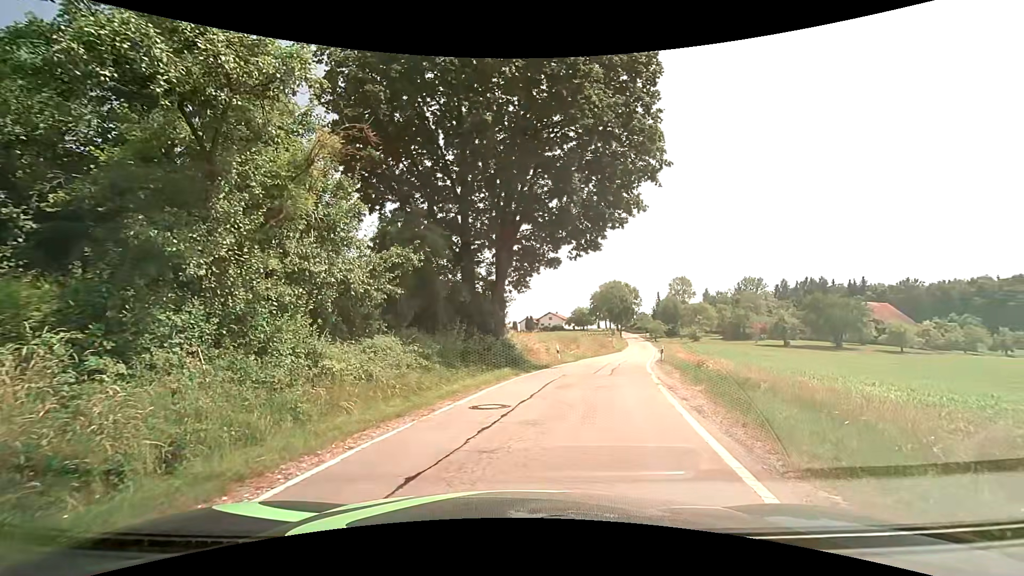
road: unclassified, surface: asphalt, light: Day
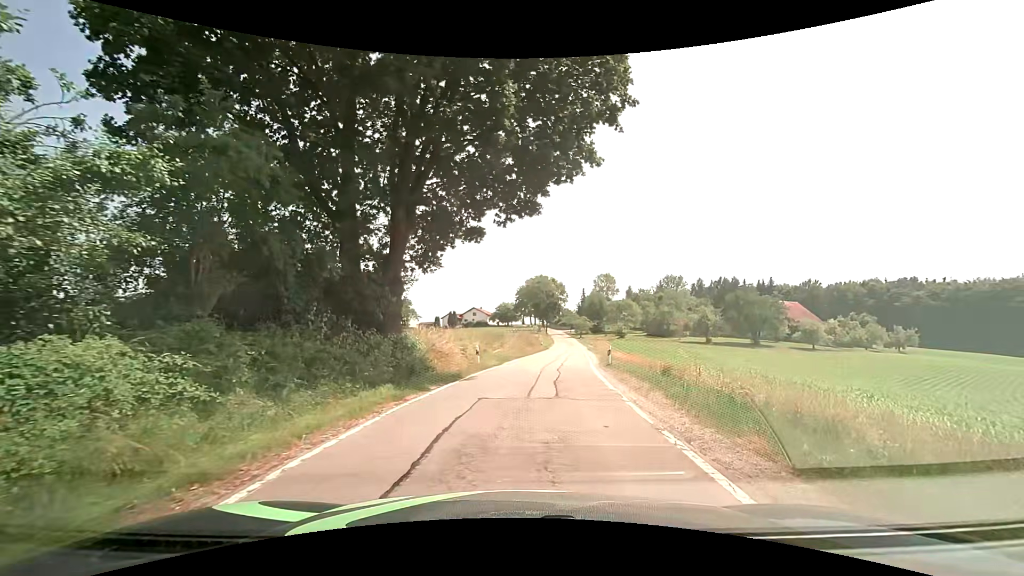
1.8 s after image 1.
(+0.5, +7.3) m; +8°
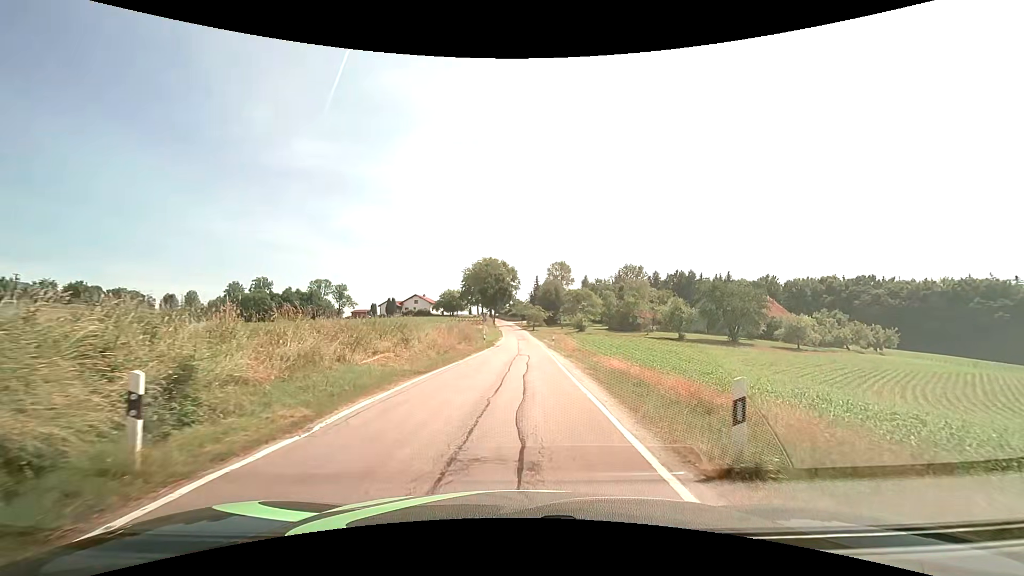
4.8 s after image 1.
(+1.7, +18.5) m; +6°
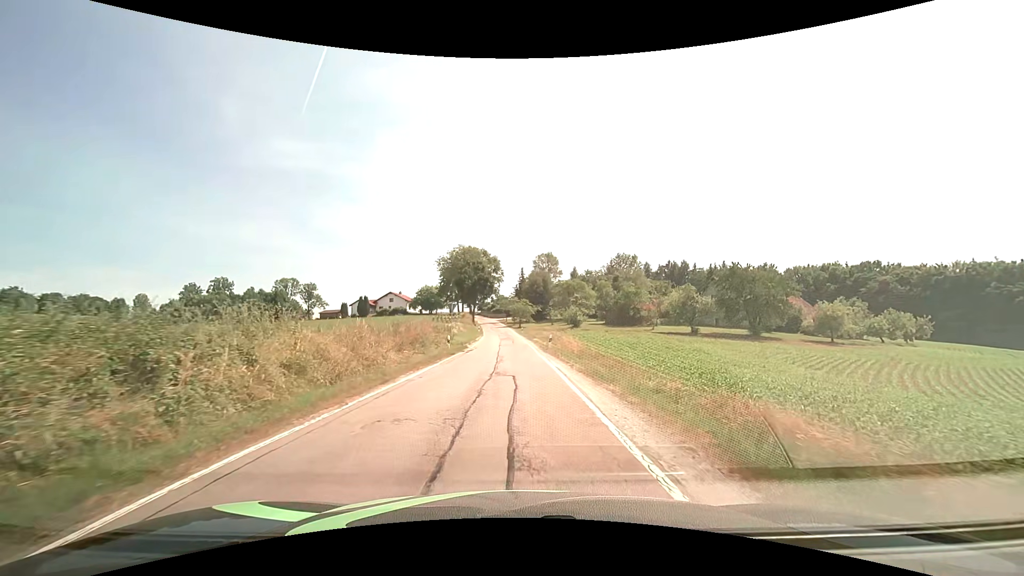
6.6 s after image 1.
(+0.6, +15.1) m; +3°
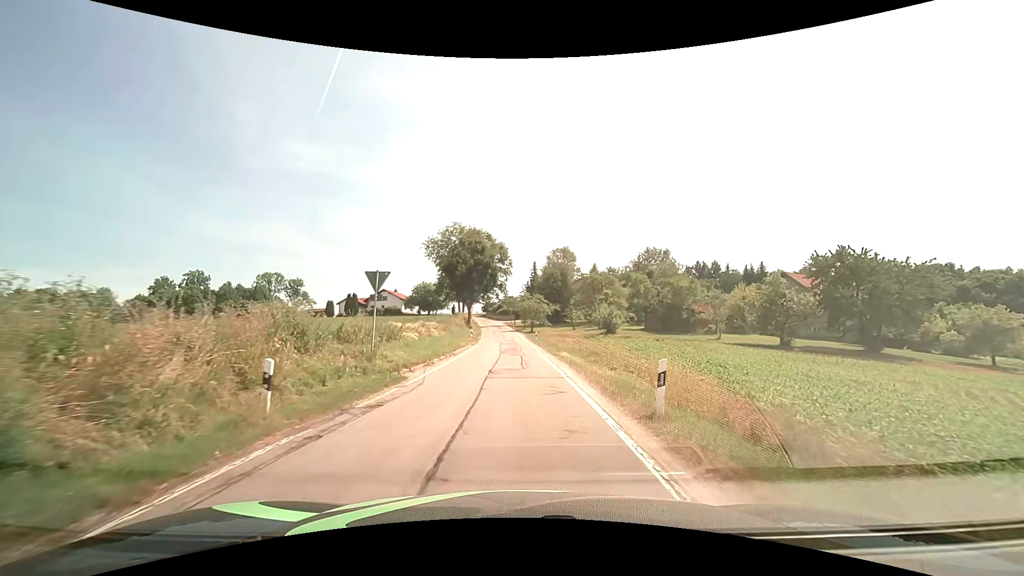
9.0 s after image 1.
(-0.3, +23.1) m; -1°
(0, +10) (0, +20) (0, +30) (0, +40) (-1, +50) (-1, +60) (-2, +70) (-2, +80) (-3, +90) (-5, +100) m
